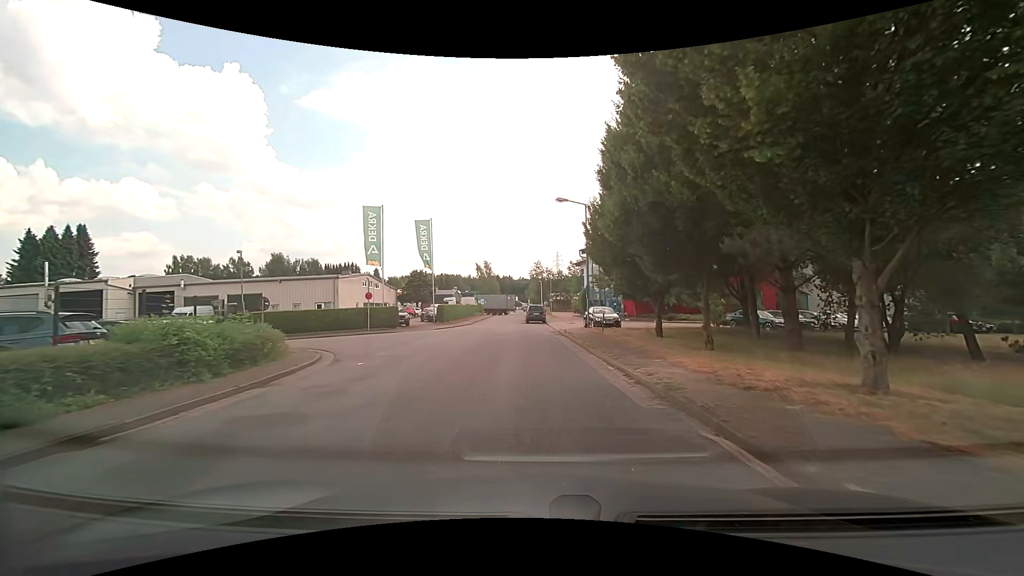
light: Day
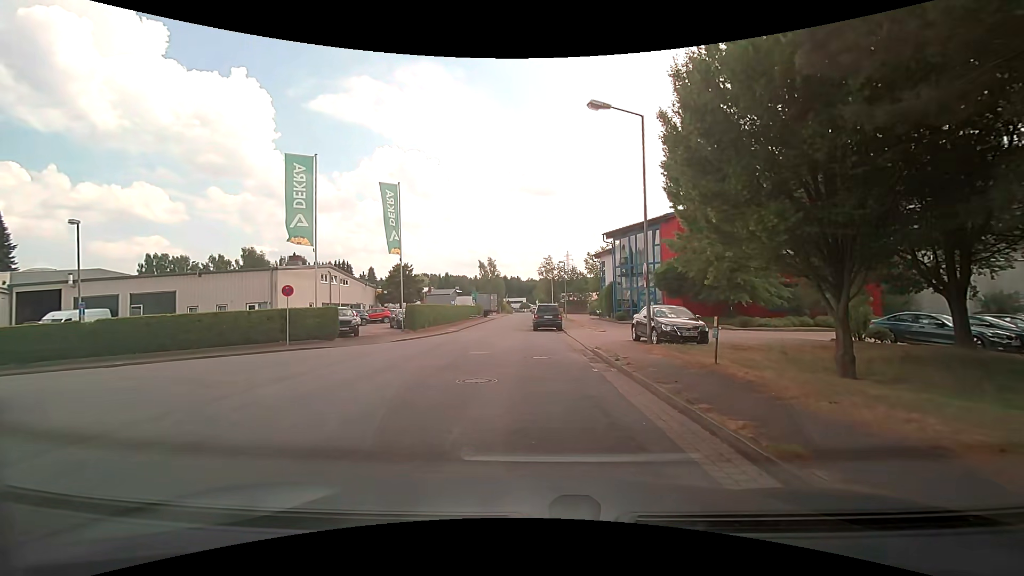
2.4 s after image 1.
(0.0, +14.3) m; -1°
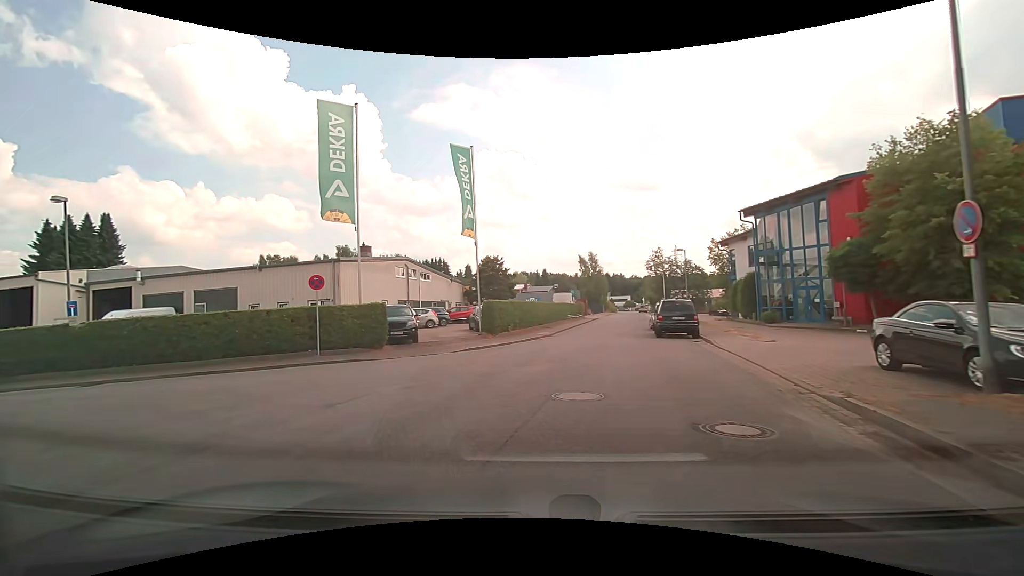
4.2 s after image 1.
(-0.4, +8.3) m; -10°
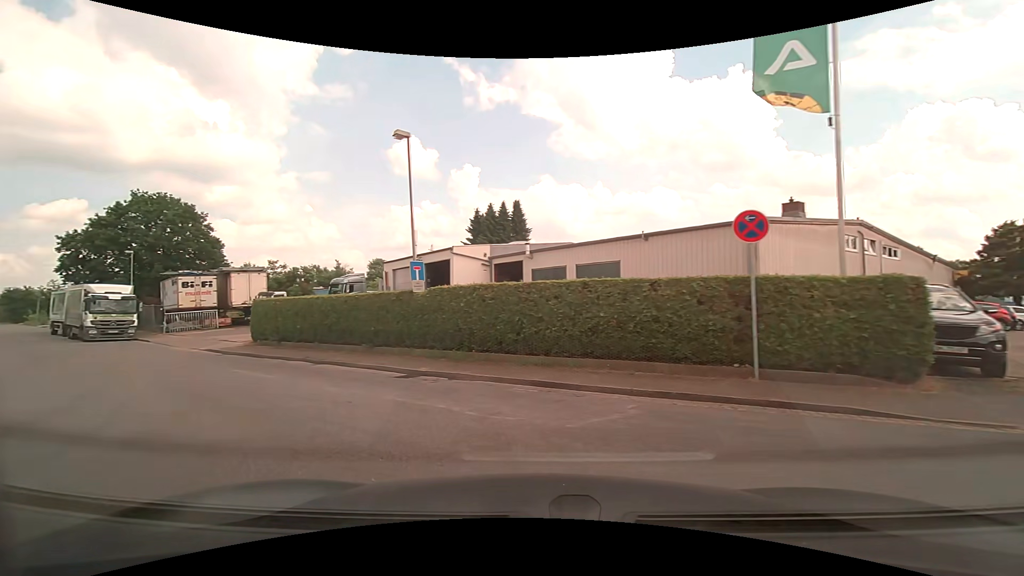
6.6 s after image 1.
(-3.9, +9.6) m; -44°
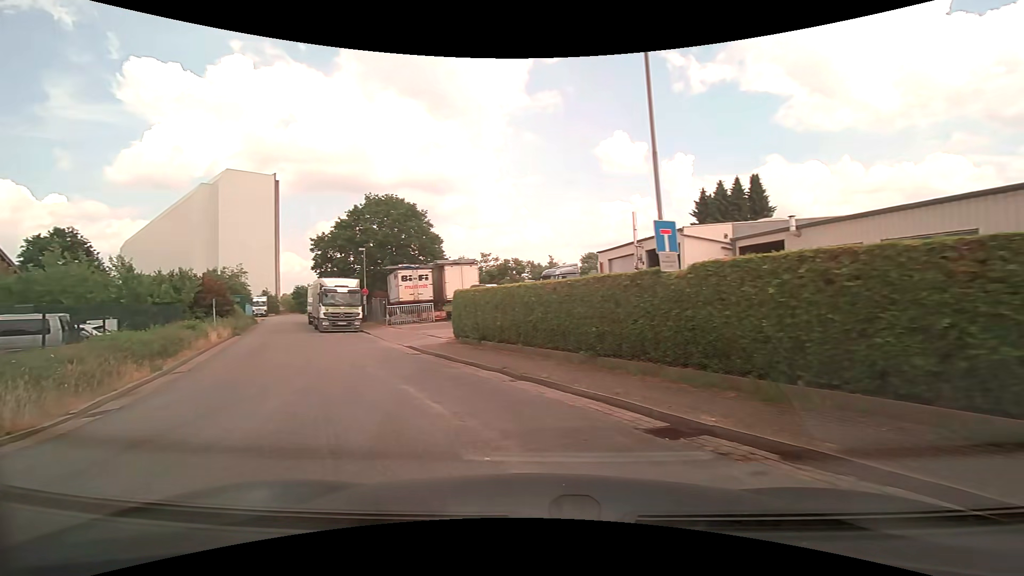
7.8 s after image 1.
(-1.2, +5.7) m; -24°
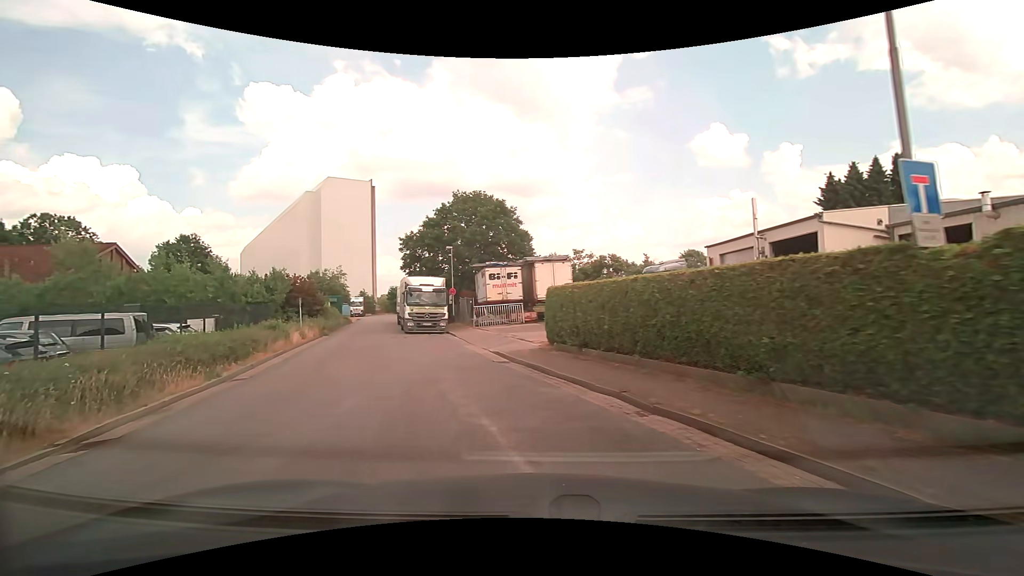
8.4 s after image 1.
(-0.3, +3.1) m; -10°
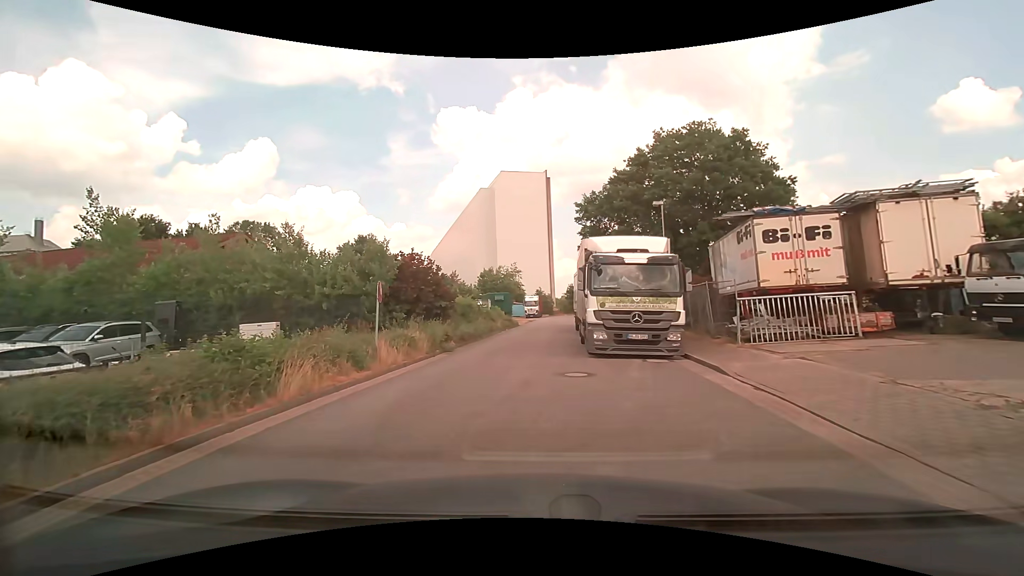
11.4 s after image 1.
(-3.6, +16.0) m; -21°
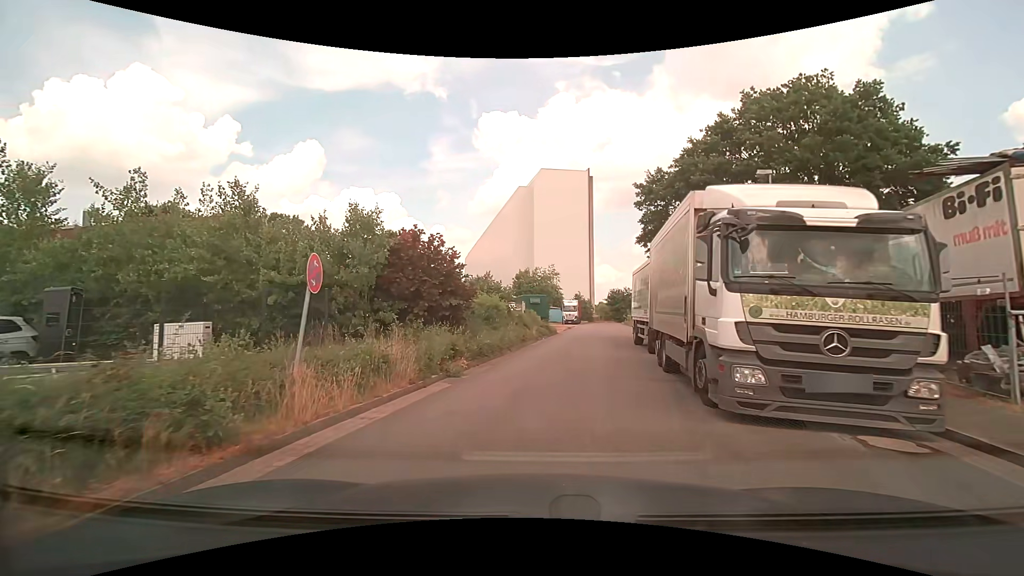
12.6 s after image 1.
(-0.3, +6.7) m; -4°
